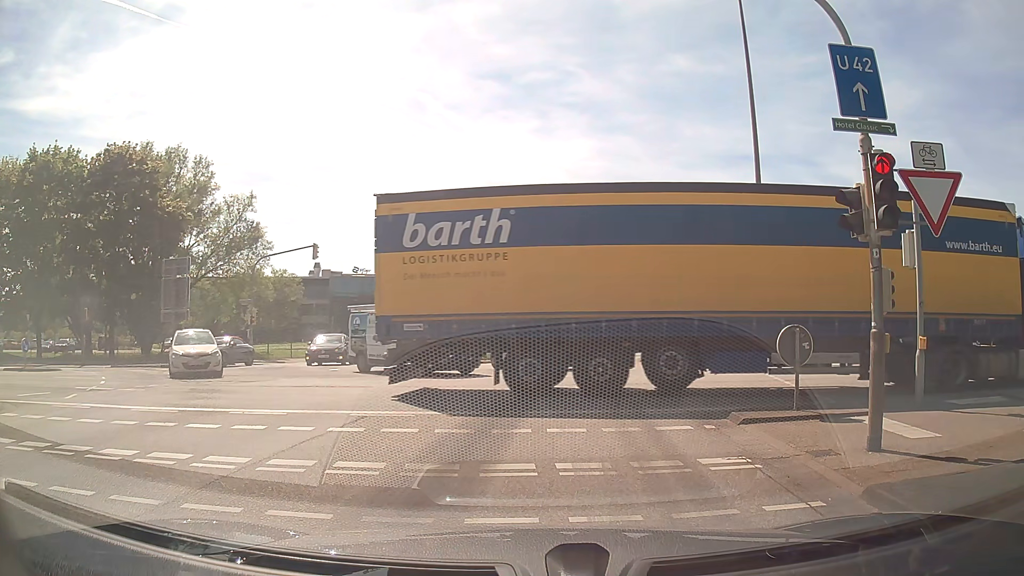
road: trunk_link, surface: asphalt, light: Day
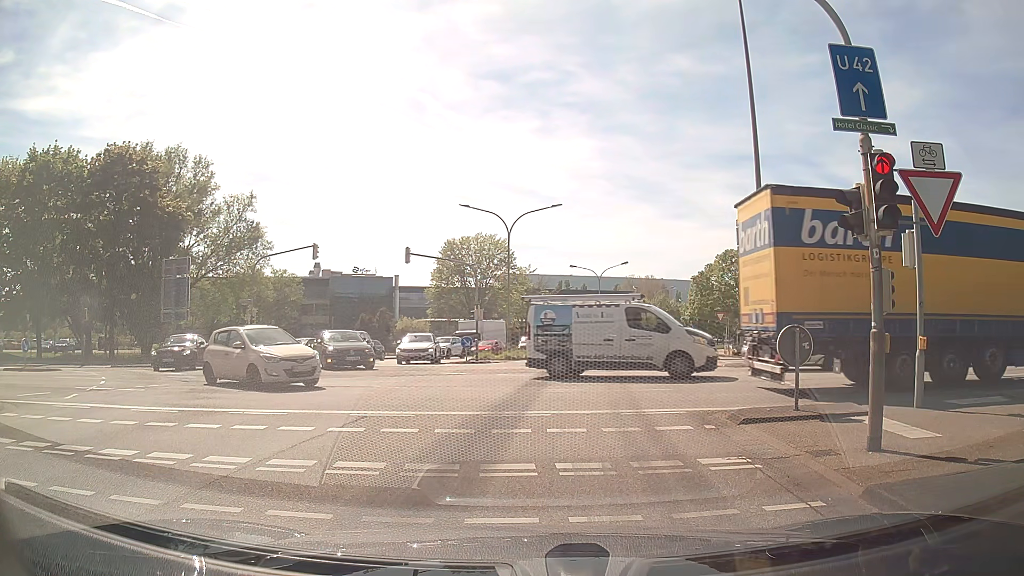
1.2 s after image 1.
(0.0, 0.0) m; 0°
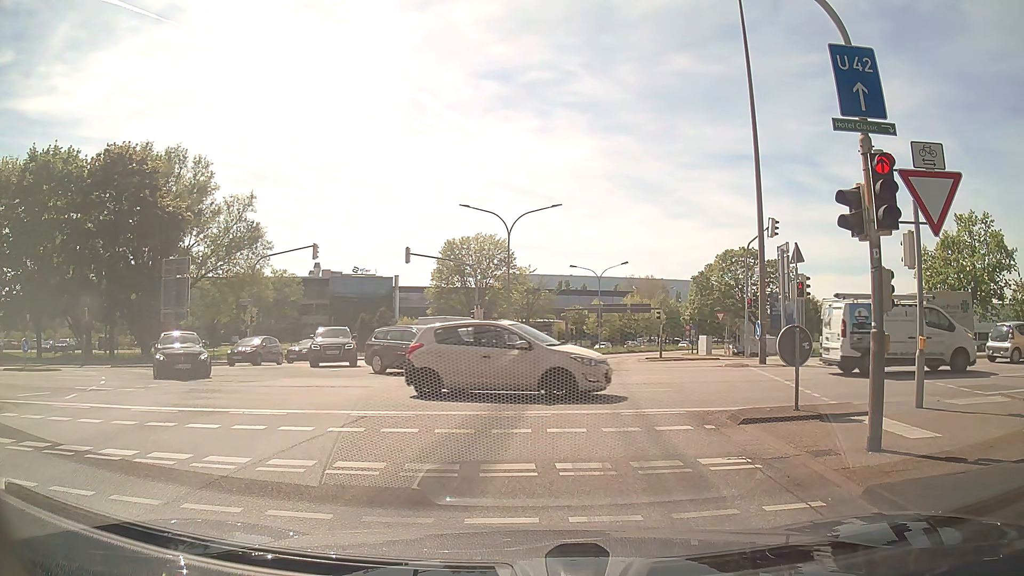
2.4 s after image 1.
(0.0, 0.0) m; 0°
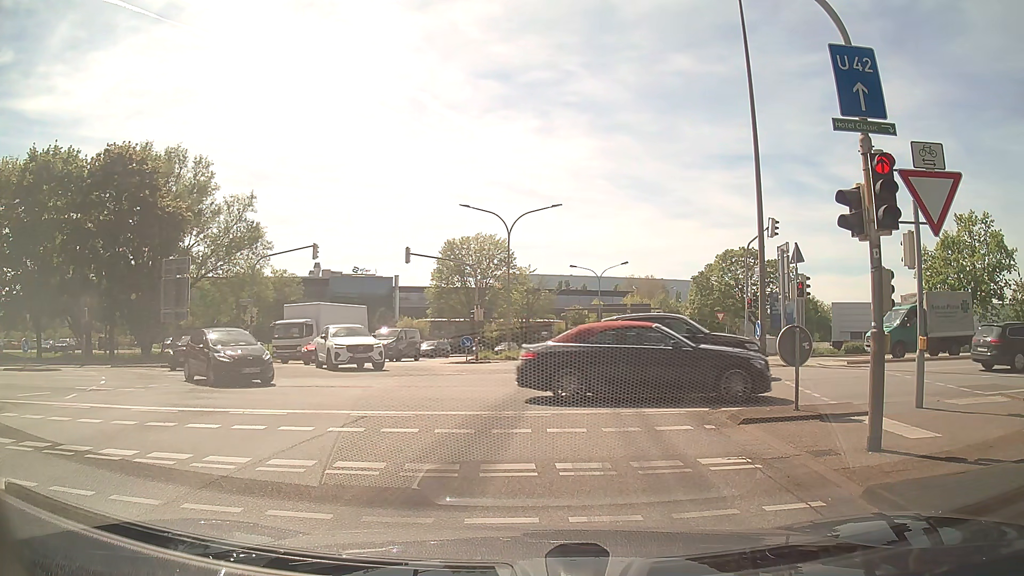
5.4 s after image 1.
(0.0, 0.0) m; 0°
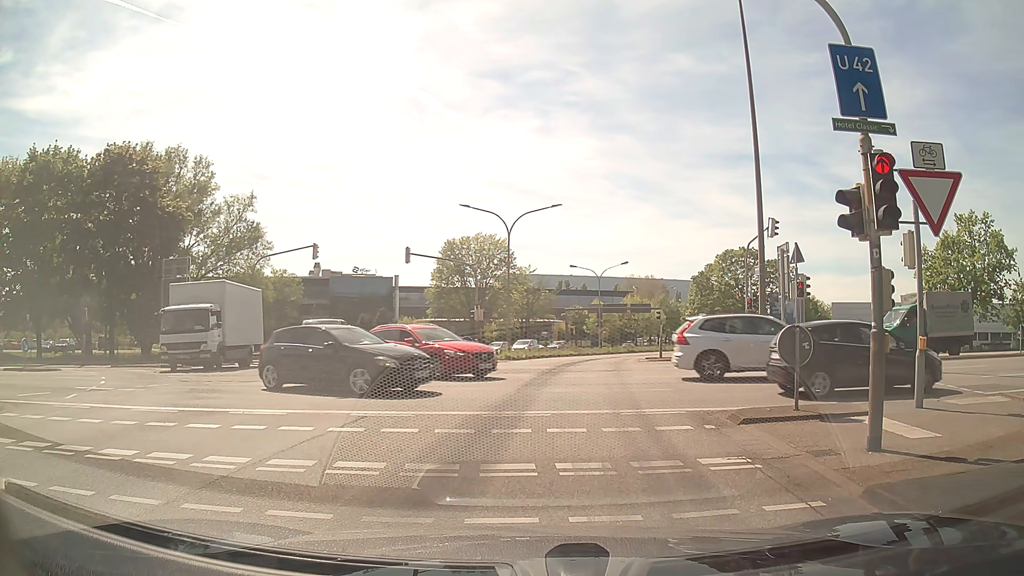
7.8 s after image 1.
(0.0, 0.0) m; 0°
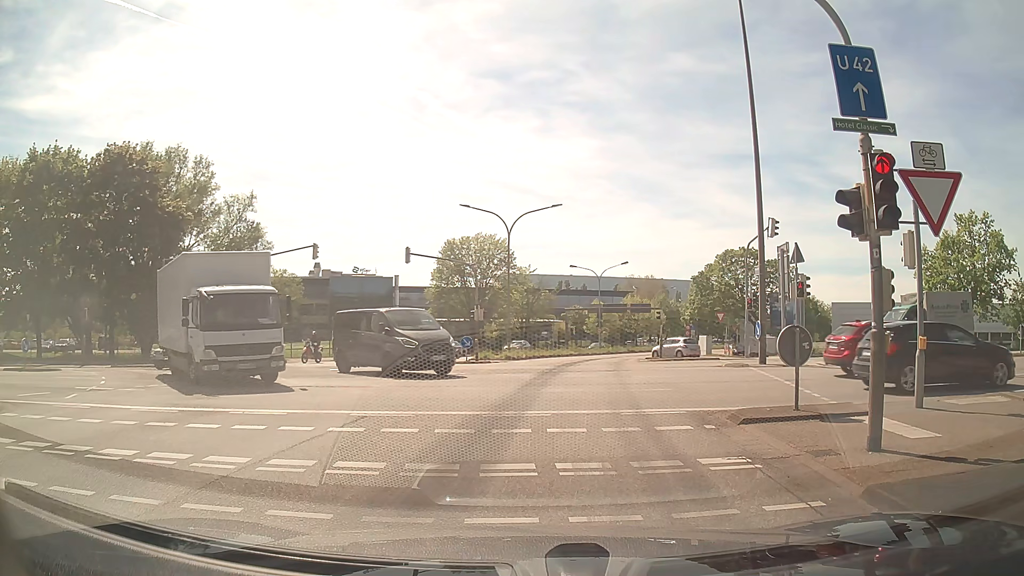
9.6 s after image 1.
(0.0, 0.0) m; 0°
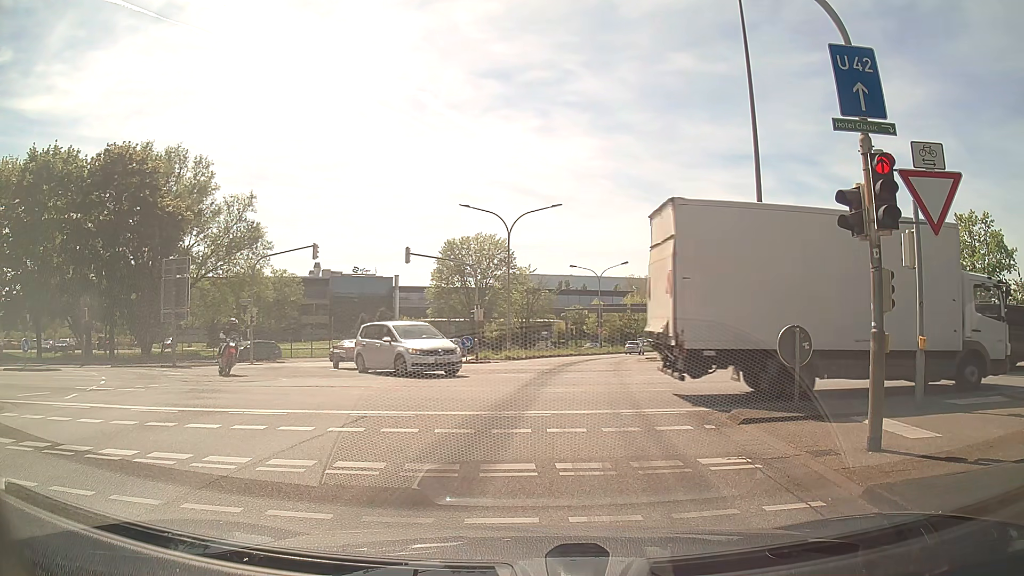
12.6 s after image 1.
(0.0, 0.0) m; 0°
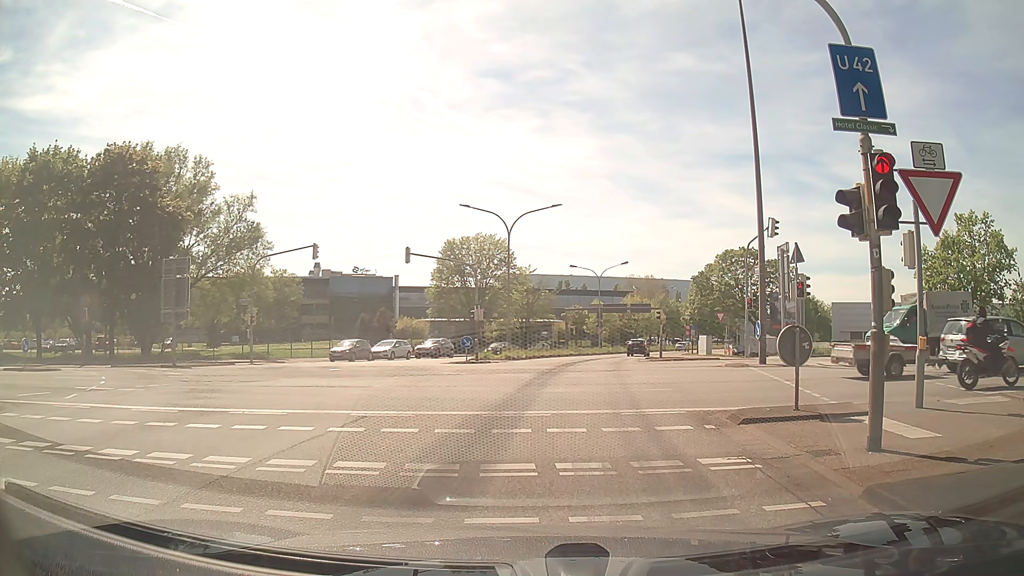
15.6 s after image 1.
(0.0, 0.0) m; 0°
